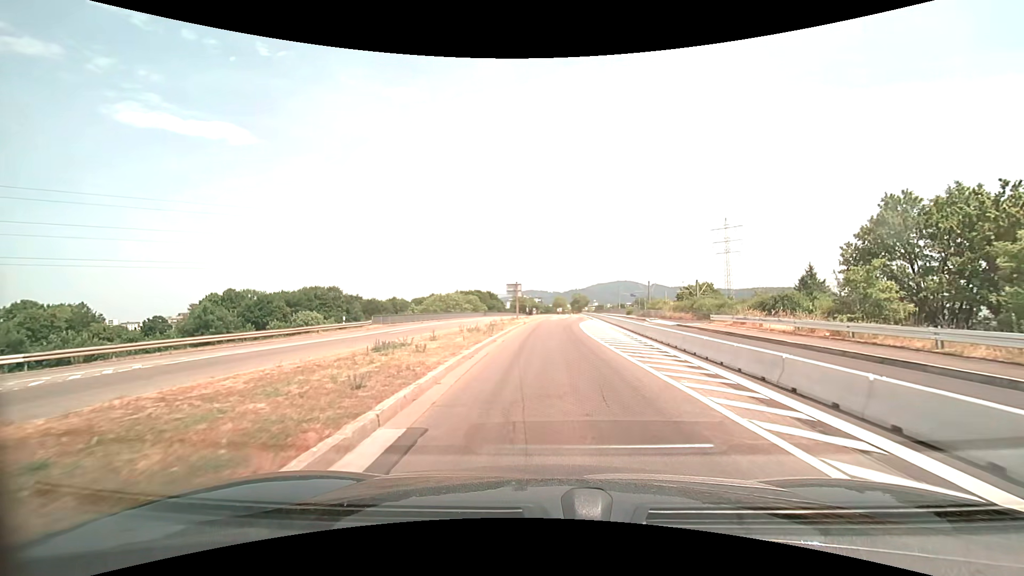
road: secondary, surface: asphalt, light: Day
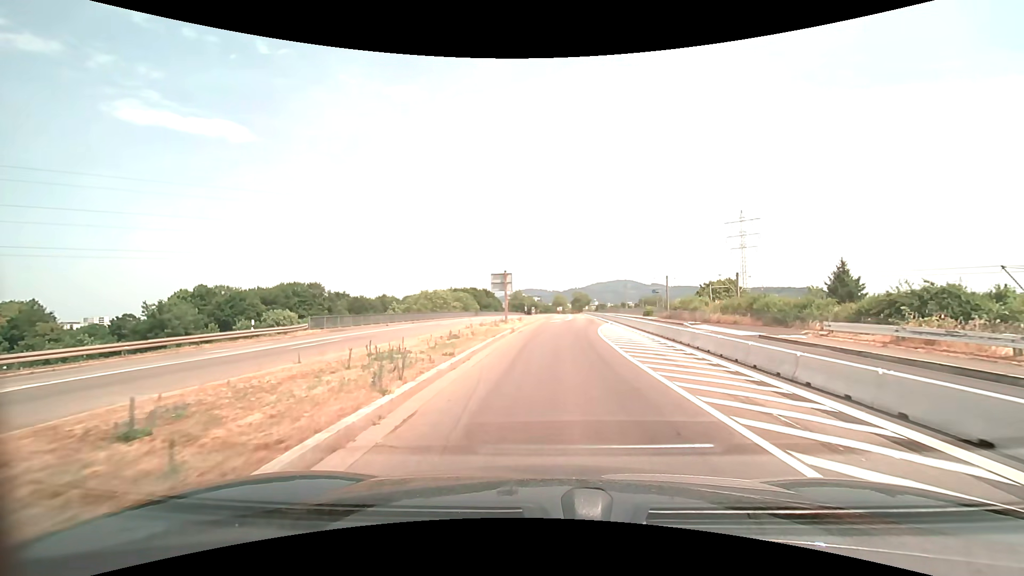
(0.0, +13.6) m; 0°
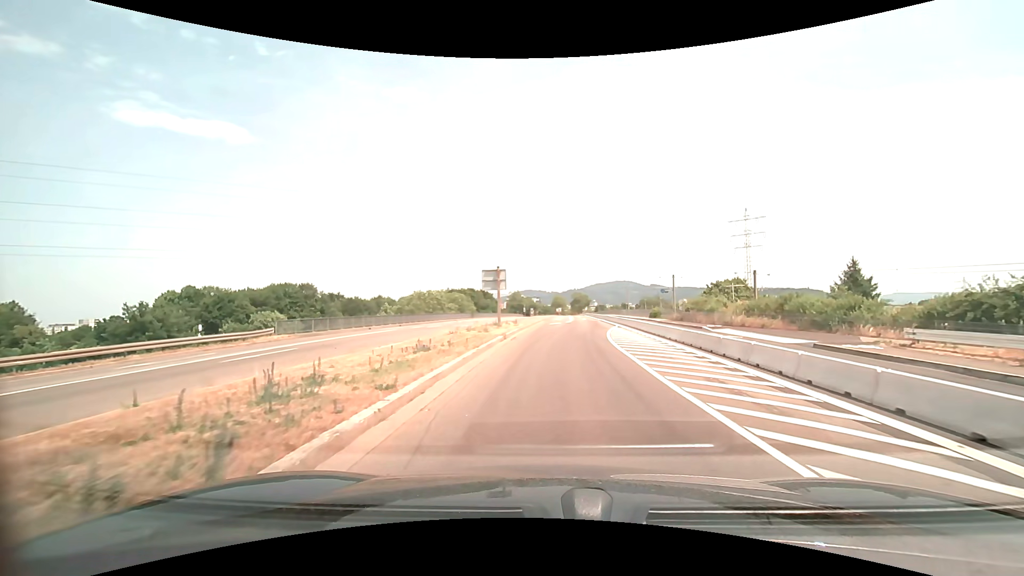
(0.0, +4.5) m; 0°
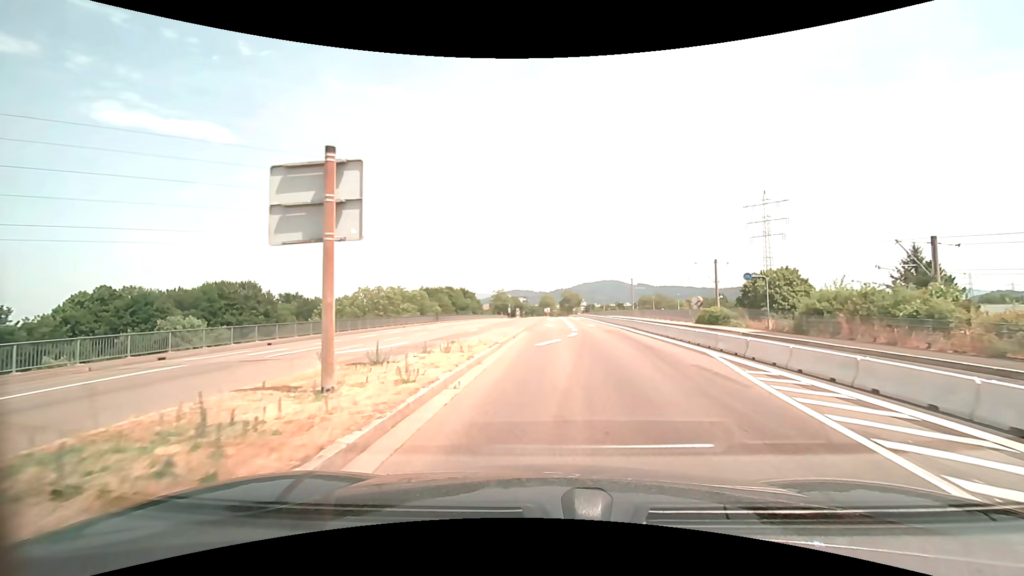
(+0.1, +22.8) m; +1°
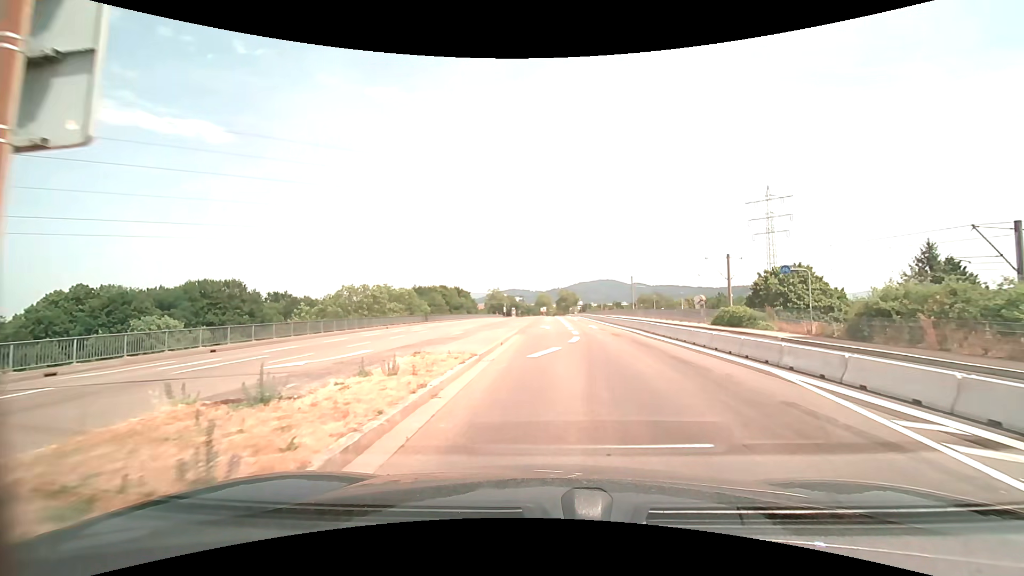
(0.0, +4.6) m; 0°
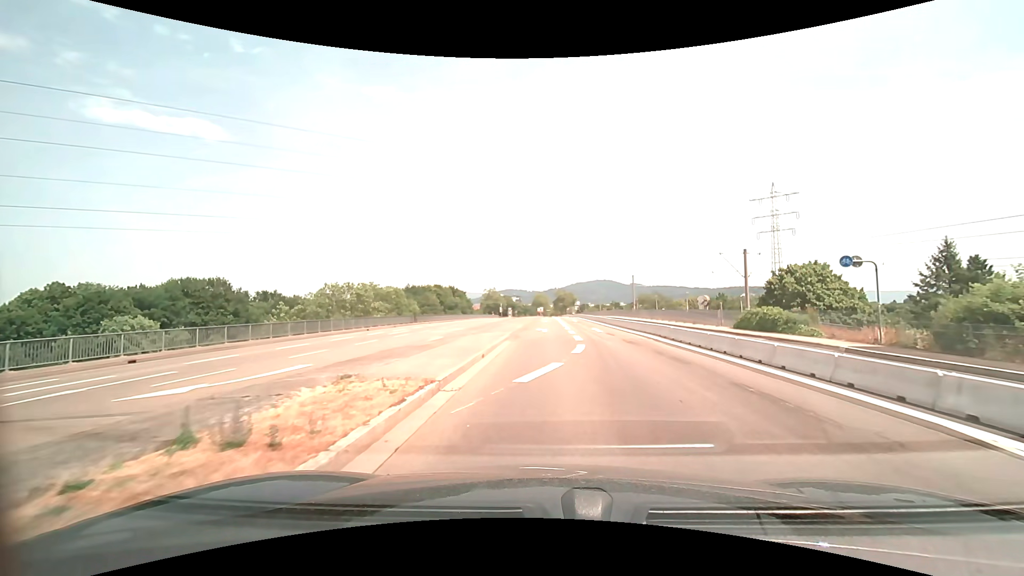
(0.0, +4.6) m; 0°
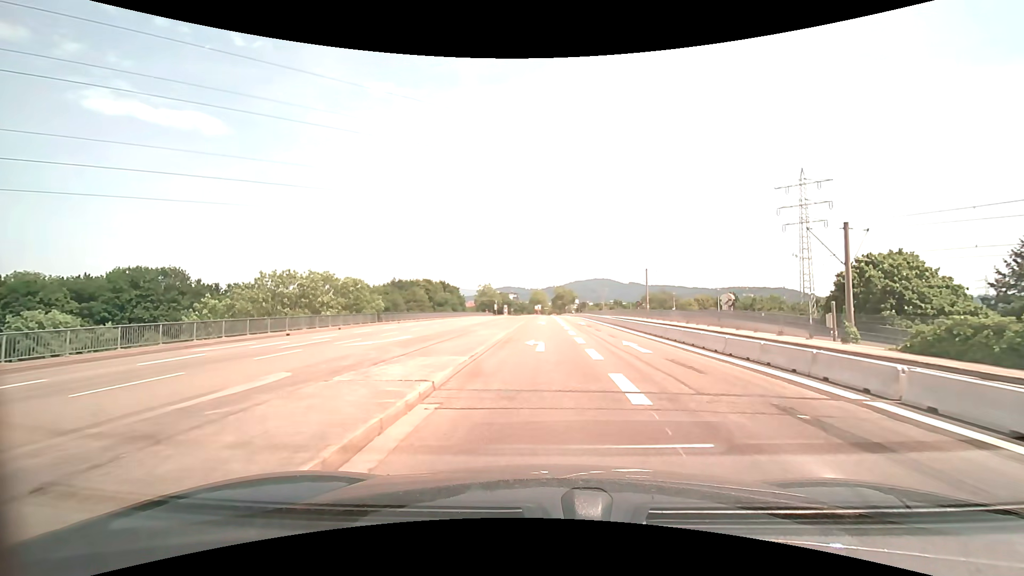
(+0.1, +13.9) m; 0°
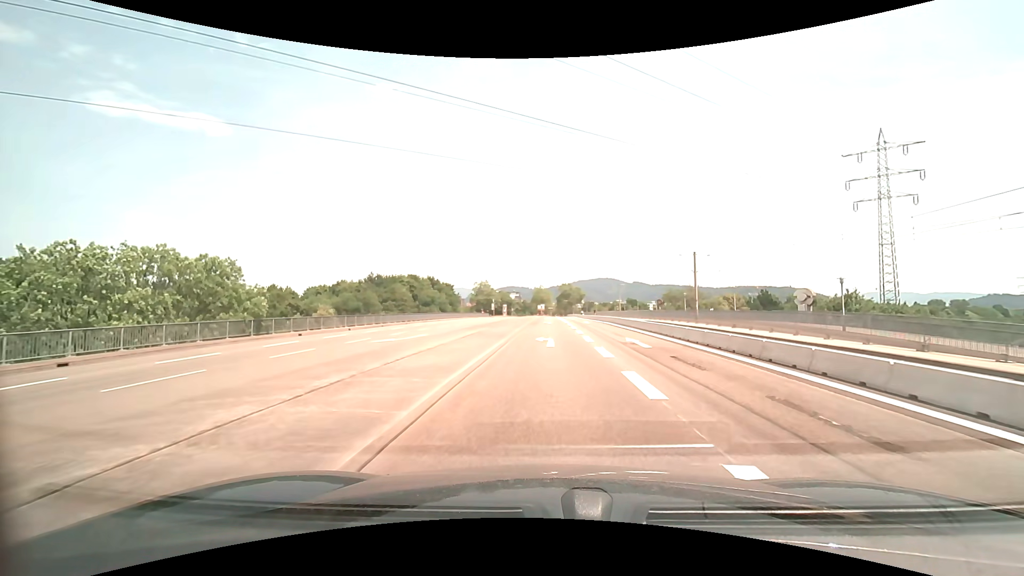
(-0.2, +23.5) m; 0°
(0, +10) (0, +20) (0, +30) (0, +40) (+1, +50) (+1, +60) (+1, +70) (+1, +80) (+1, +90) (+1, +100) m
